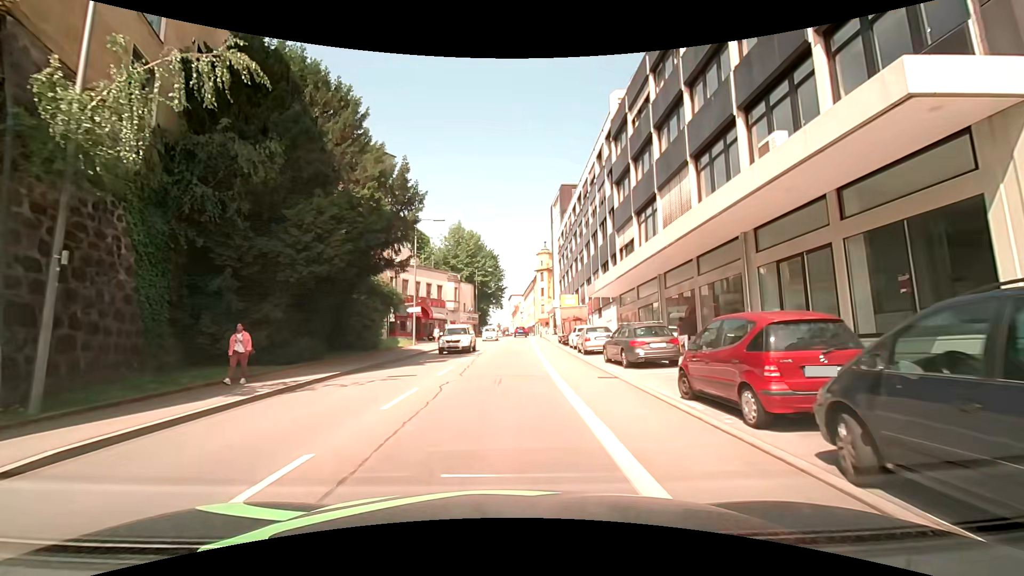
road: tertiary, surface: asphalt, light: Day
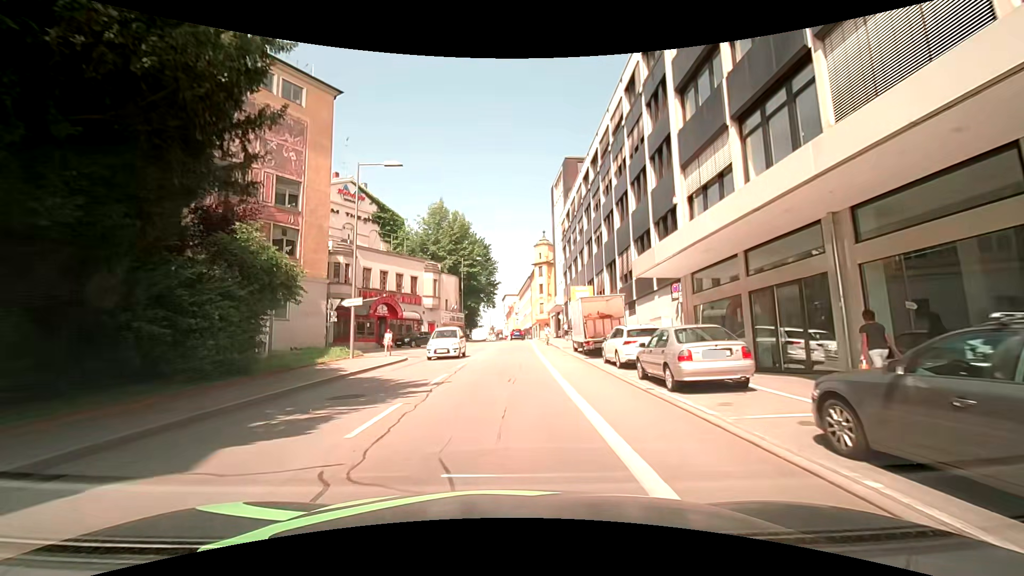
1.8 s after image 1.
(0.0, +14.1) m; 0°
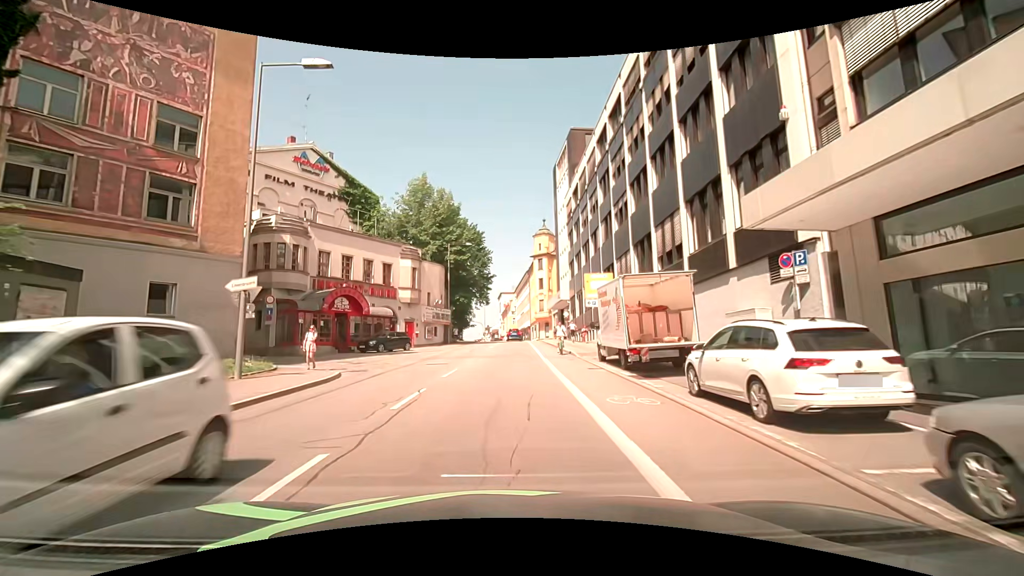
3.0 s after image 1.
(0.0, +10.0) m; -1°
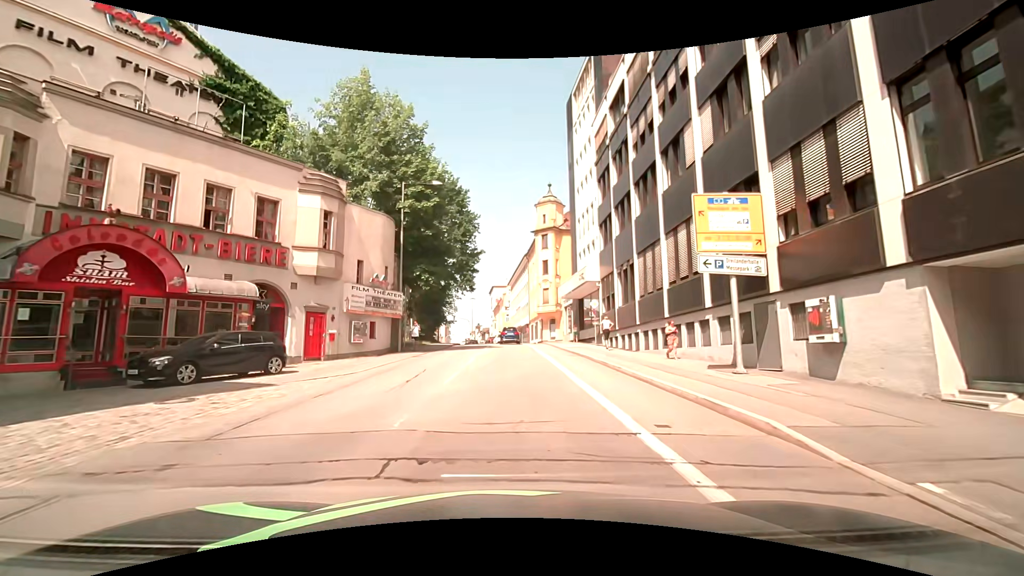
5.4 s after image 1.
(+0.3, +20.4) m; +3°
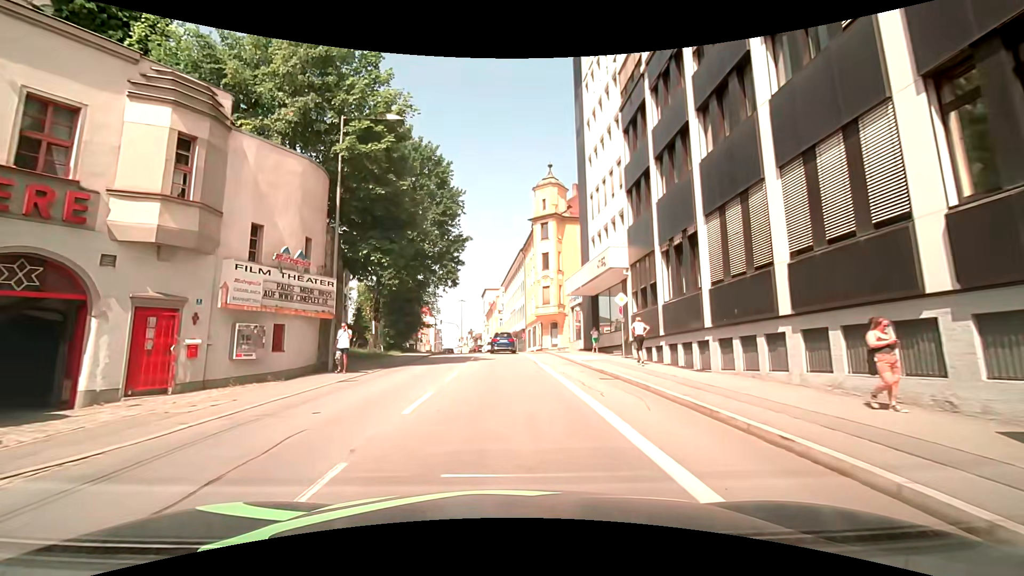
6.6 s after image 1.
(+0.1, +9.9) m; +1°
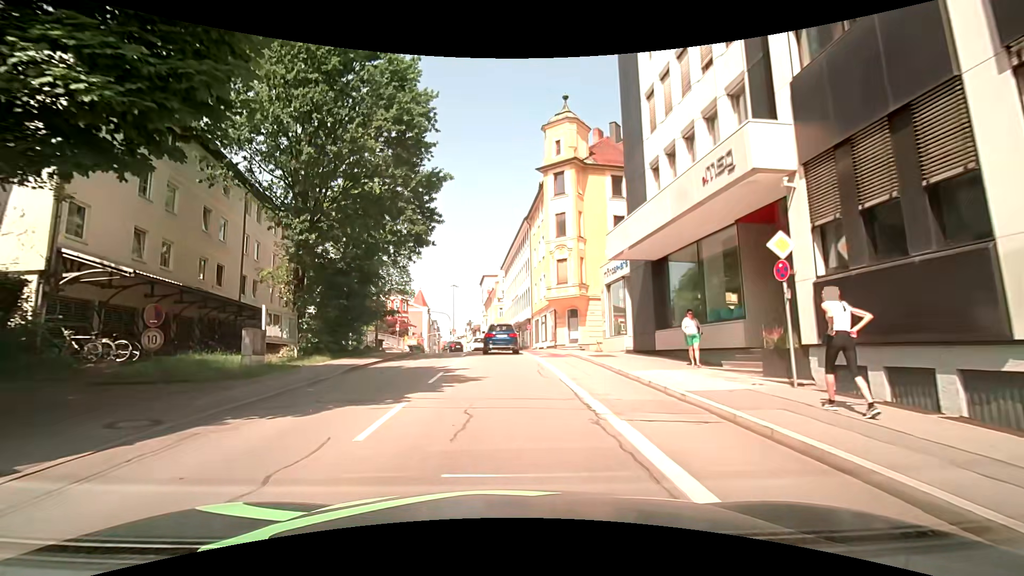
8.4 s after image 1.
(-0.2, +14.2) m; -1°
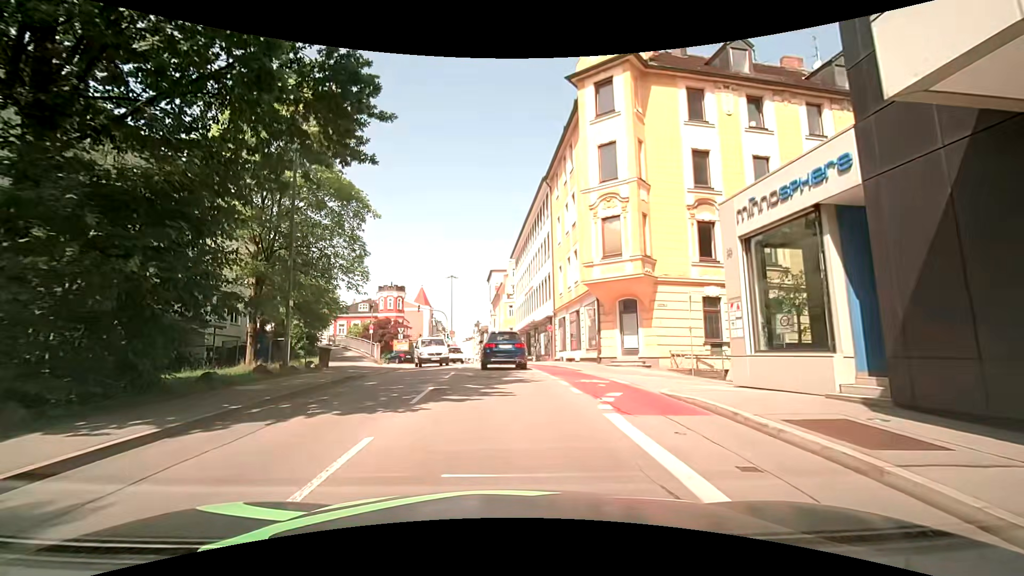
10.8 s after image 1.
(-0.3, +14.3) m; -1°
